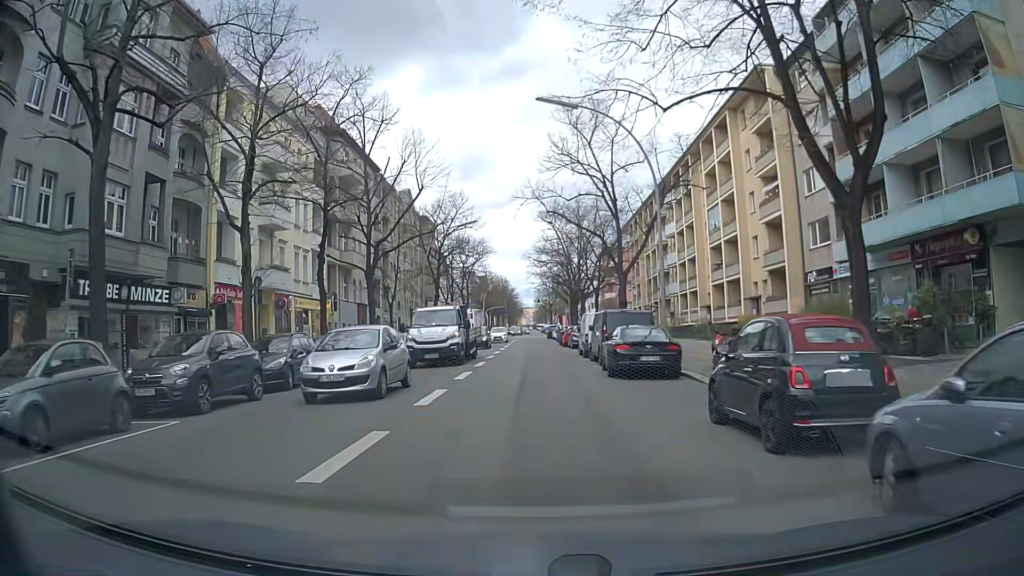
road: secondary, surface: asphalt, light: Day
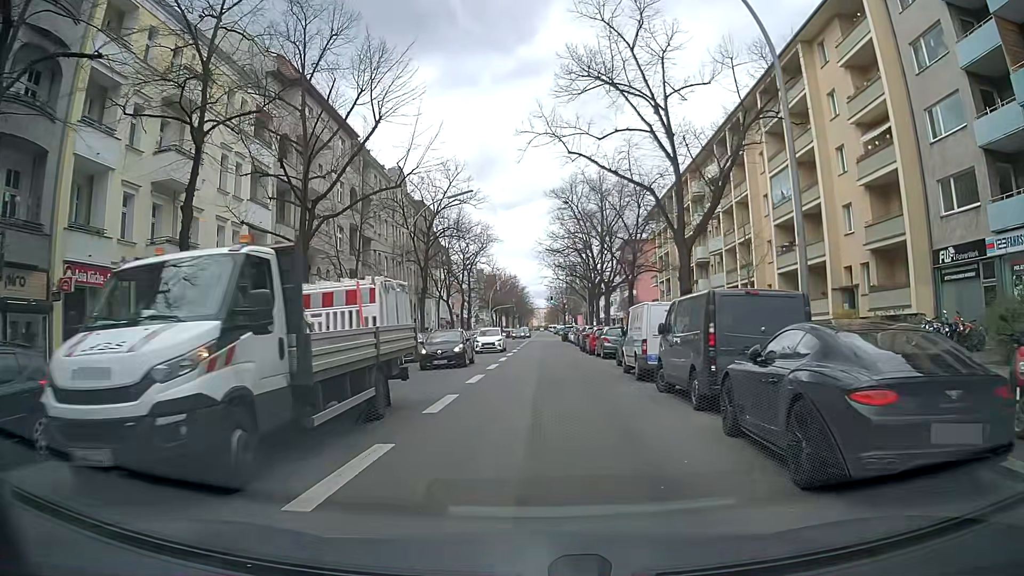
(-0.2, +12.9) m; -1°
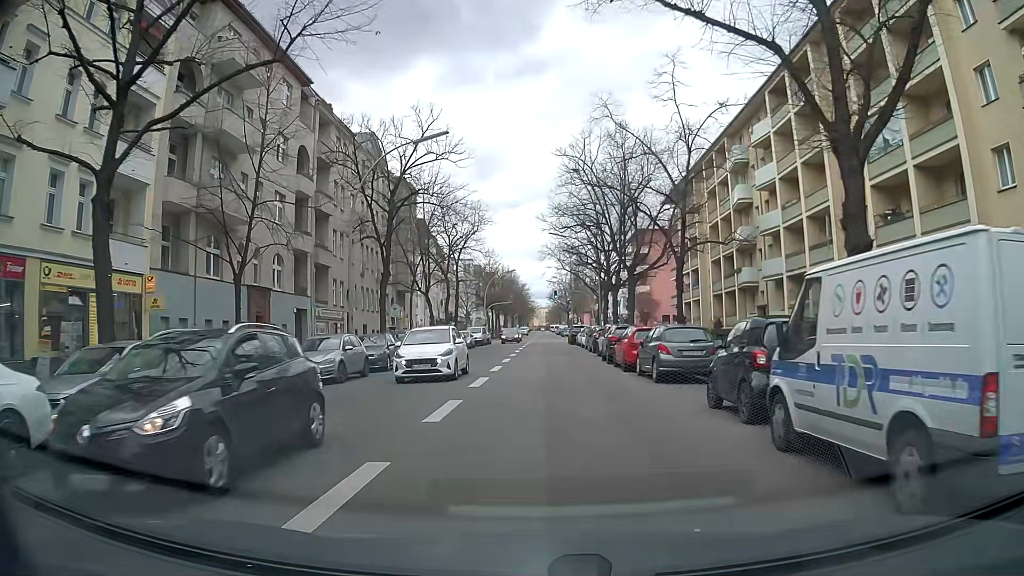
(-0.1, +13.1) m; 0°
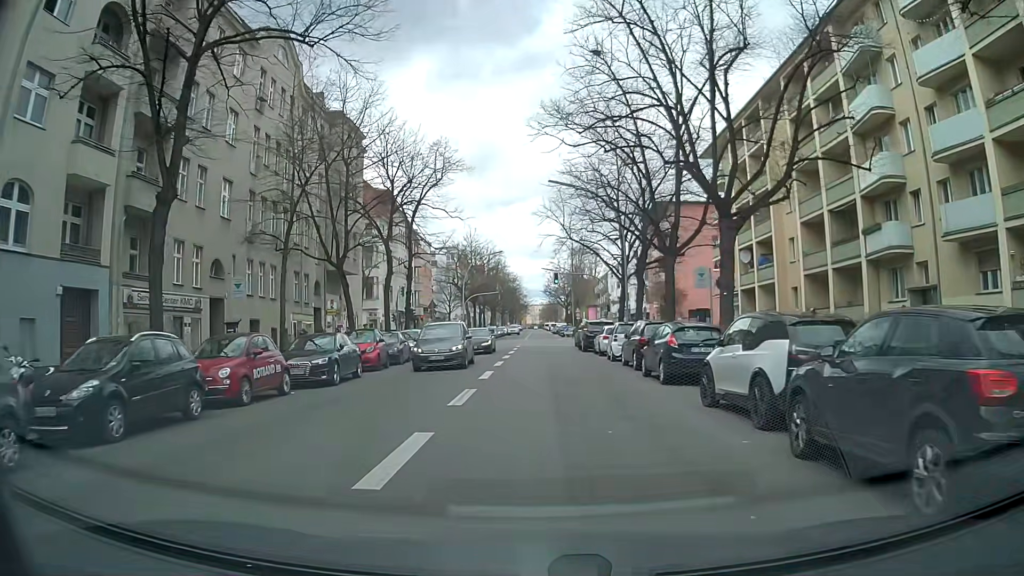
(+0.1, +22.1) m; +1°
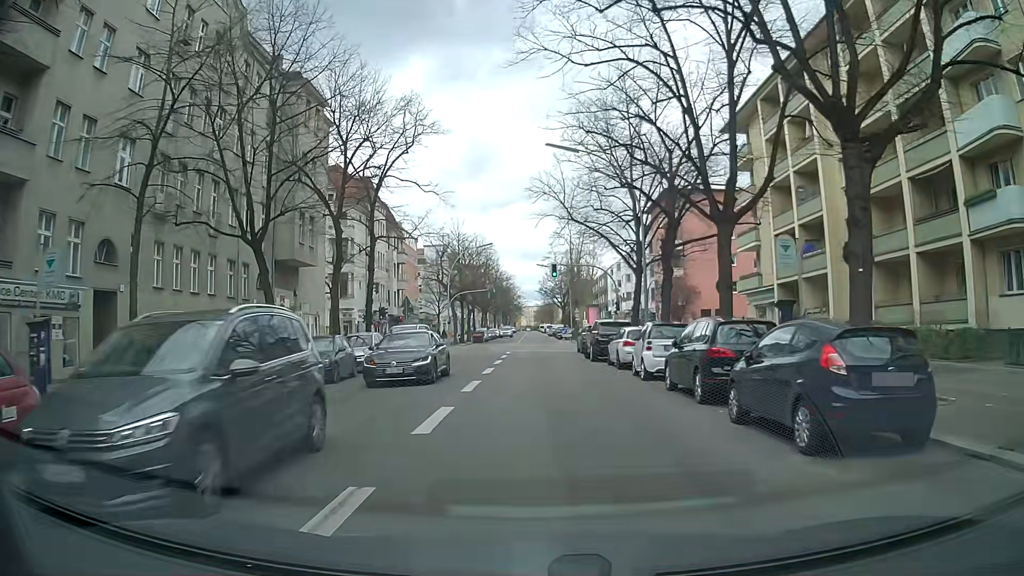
(-0.1, +8.9) m; 0°
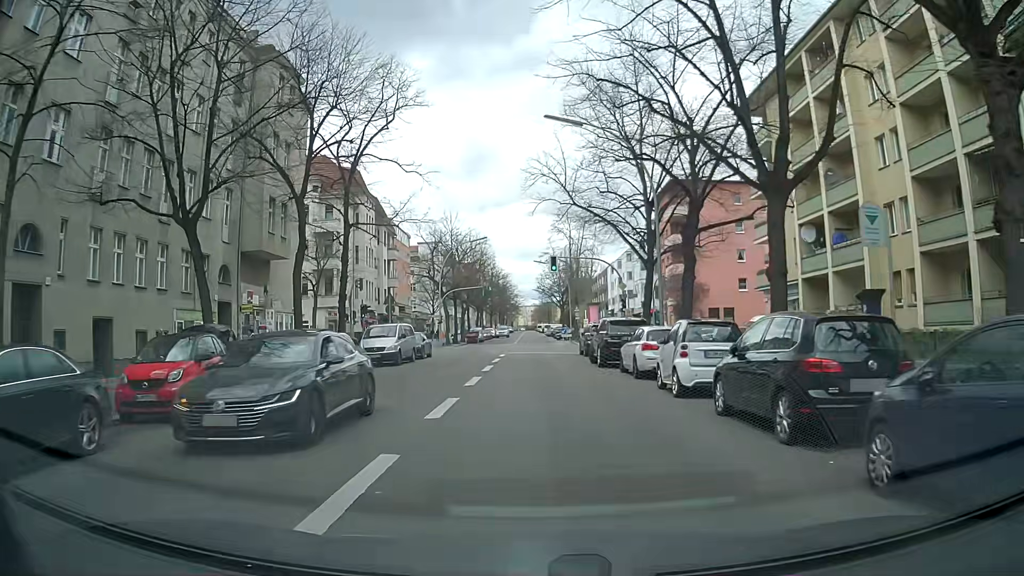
(0.0, +4.5) m; -1°
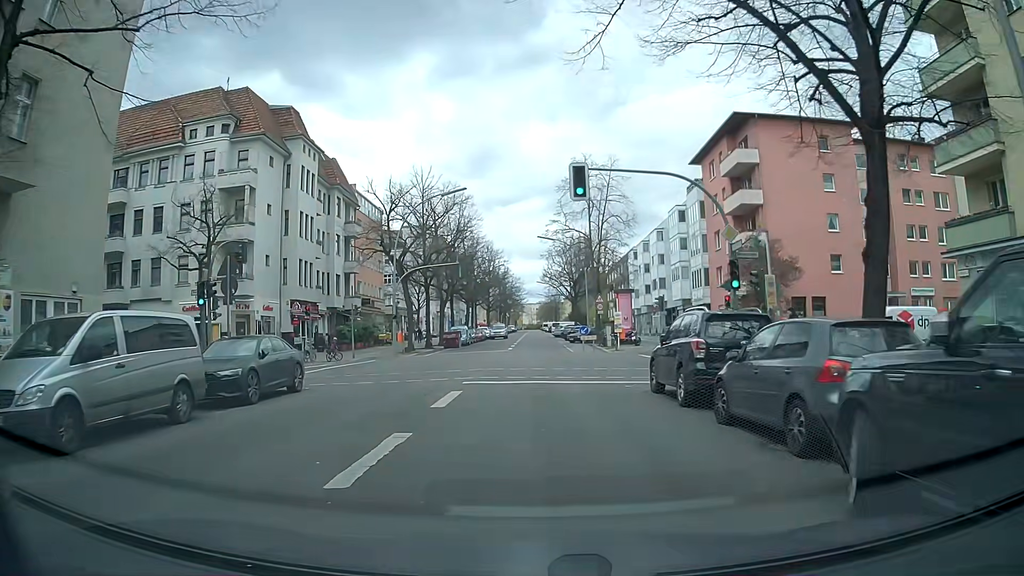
(+0.4, +22.5) m; 0°
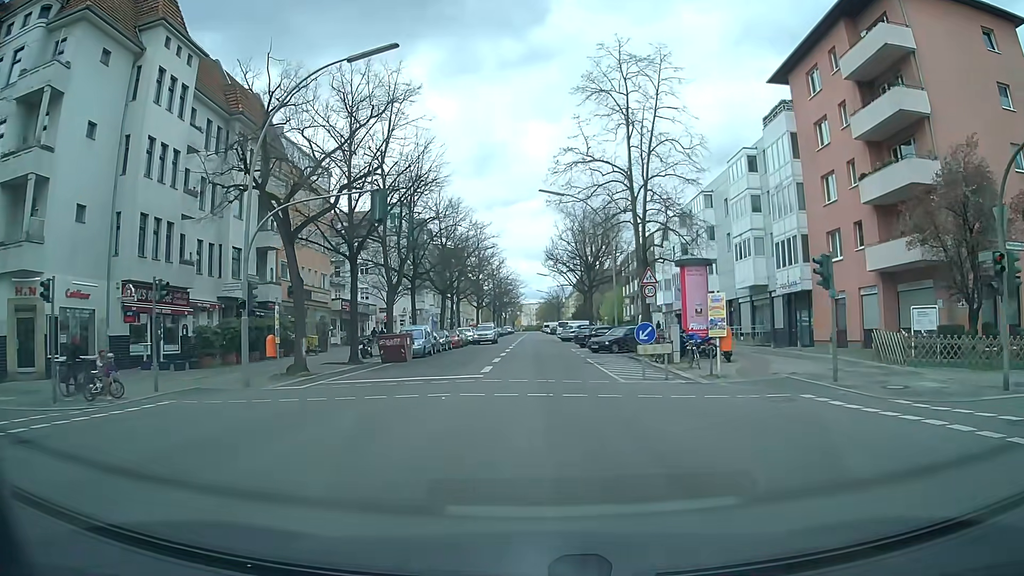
(0.0, +22.7) m; +1°
(0, +10) (0, +20) (0, +30) (0, +40) (0, +50) (-1, +60) (-1, +70) (-1, +80) (-1, +90) (-1, +100) m
